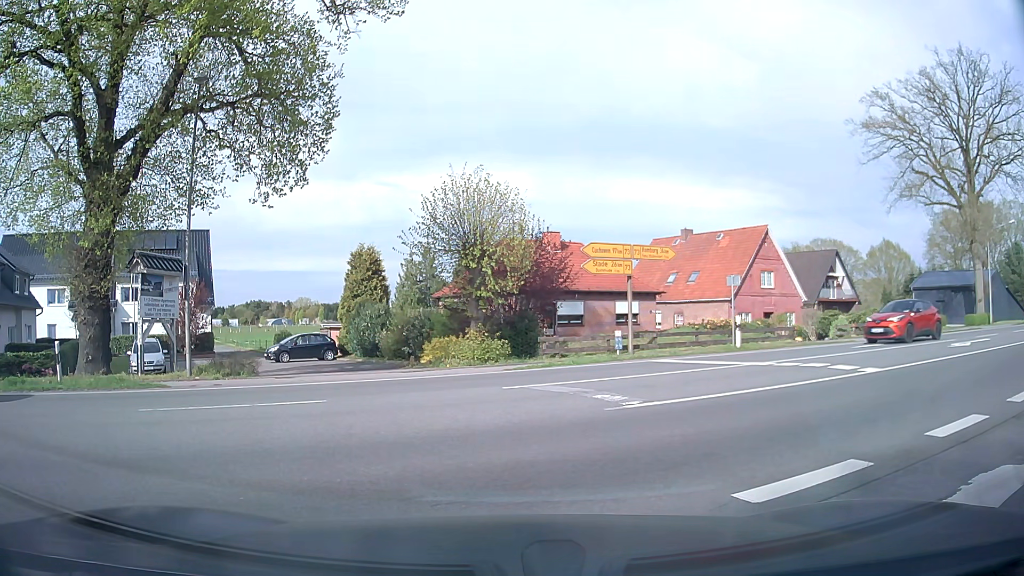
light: Day
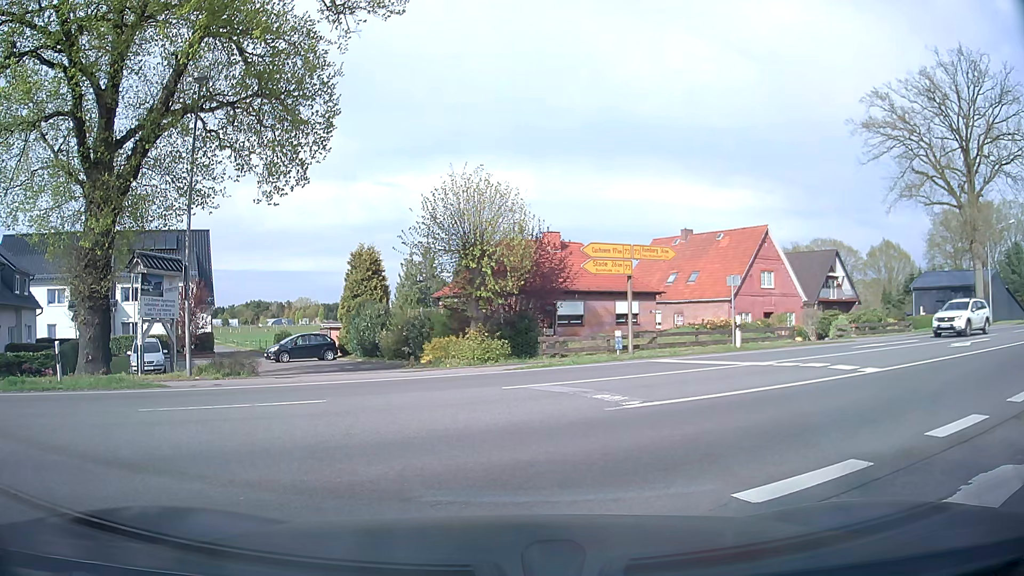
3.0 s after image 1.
(0.0, 0.0) m; 0°
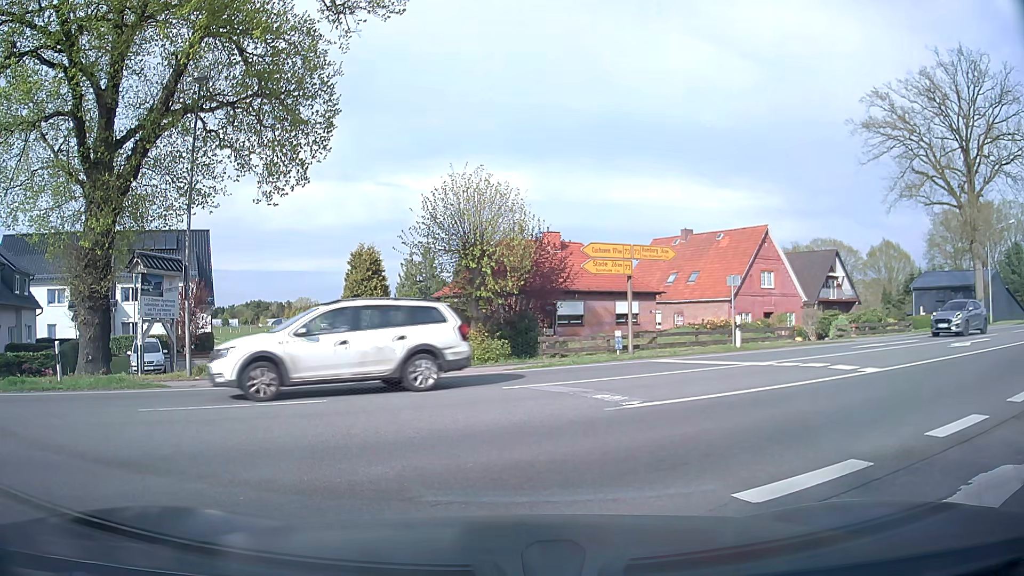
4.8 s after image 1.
(0.0, 0.0) m; 0°
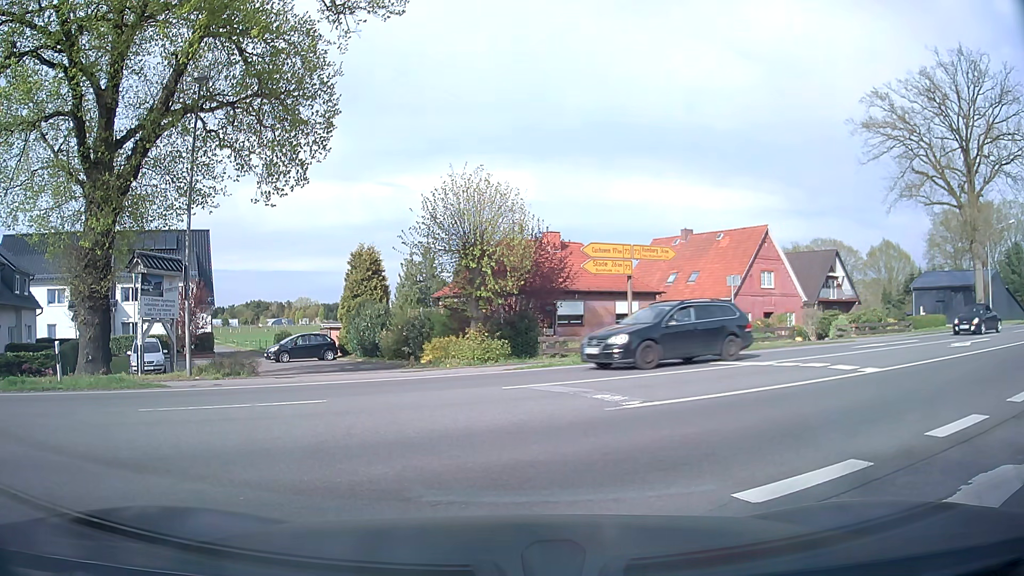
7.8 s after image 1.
(0.0, 0.0) m; 0°
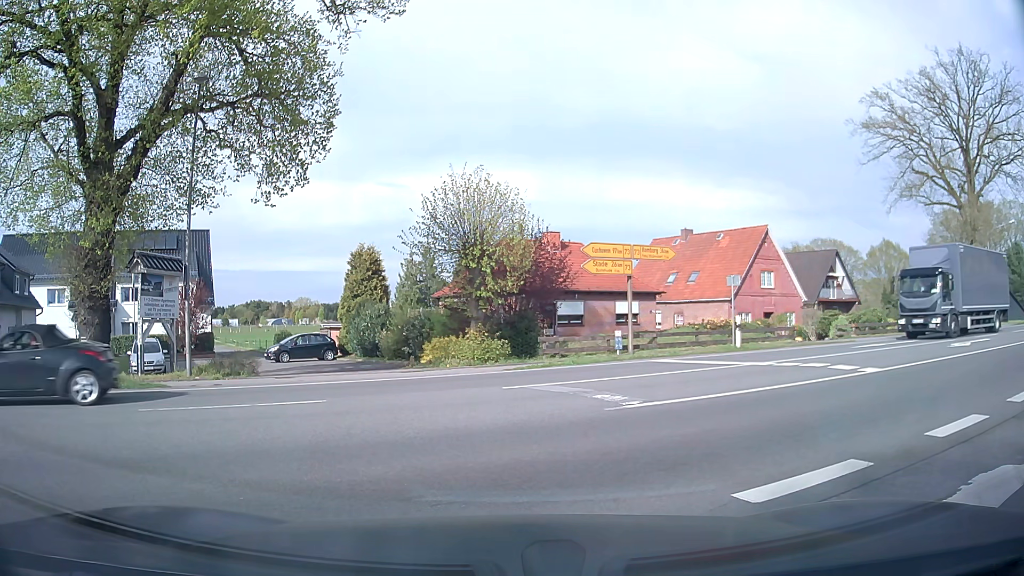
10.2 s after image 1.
(0.0, 0.0) m; 0°
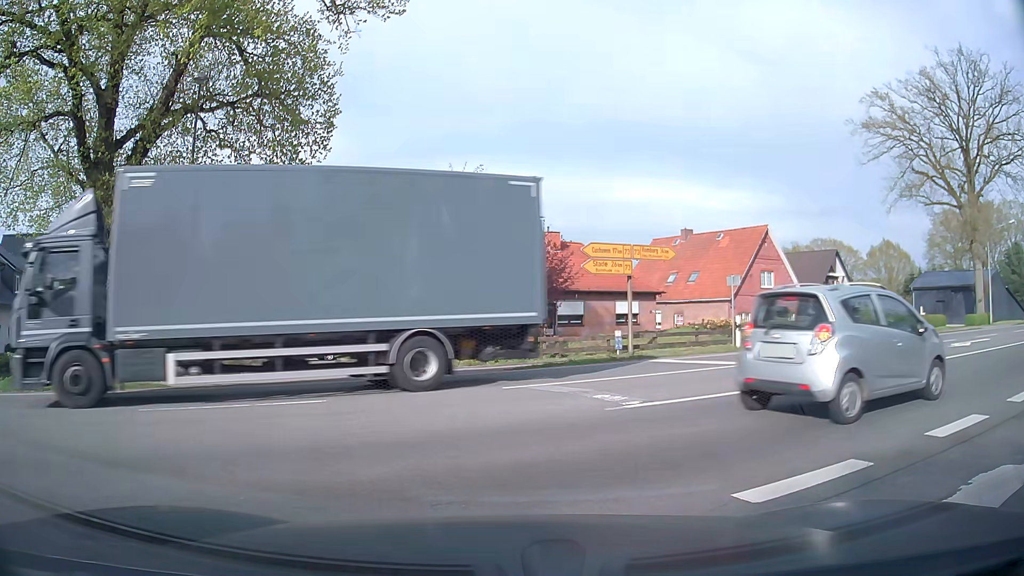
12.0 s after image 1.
(0.0, 0.0) m; 0°
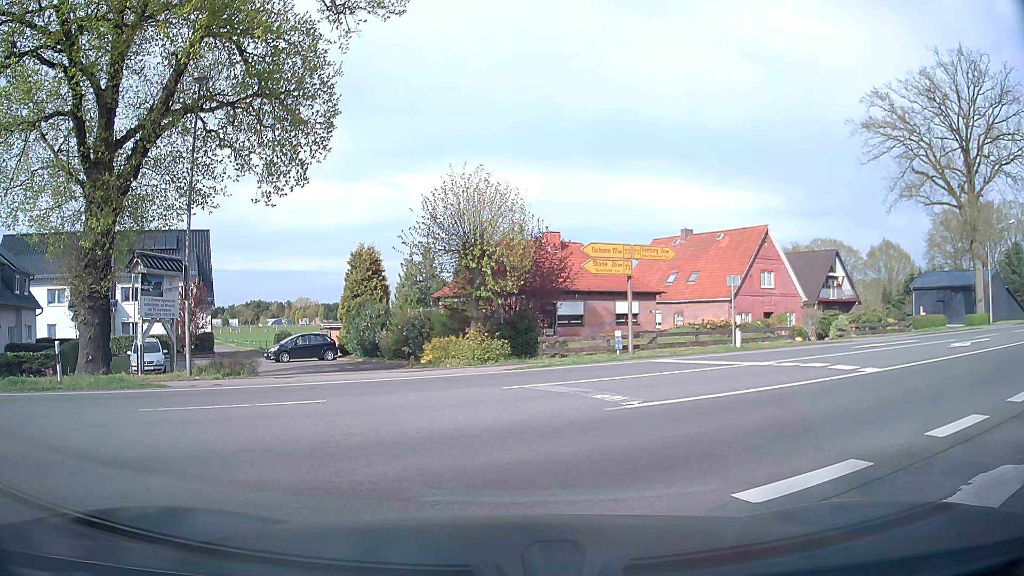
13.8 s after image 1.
(0.0, 0.0) m; 0°
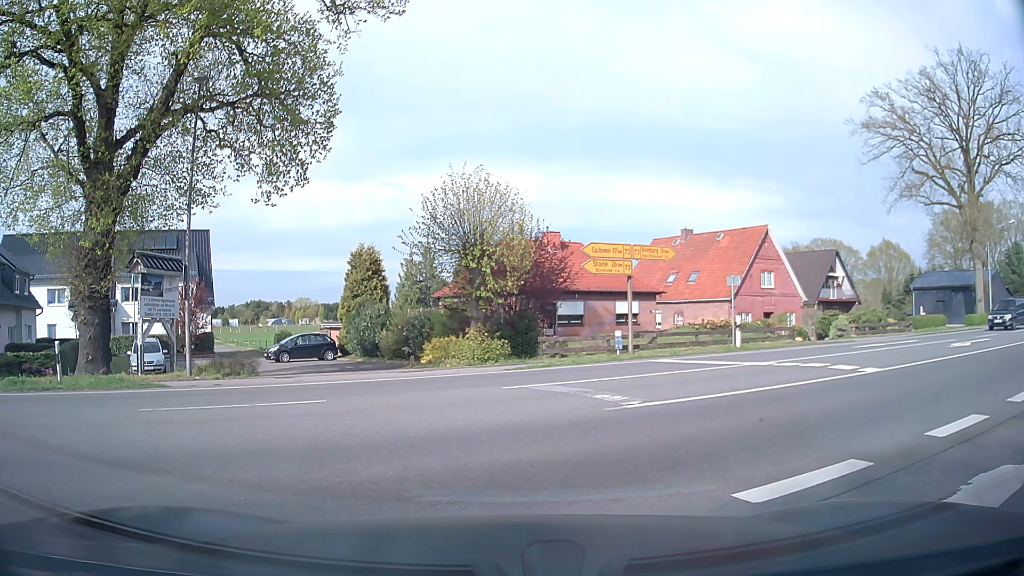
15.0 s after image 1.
(0.0, 0.0) m; 0°
